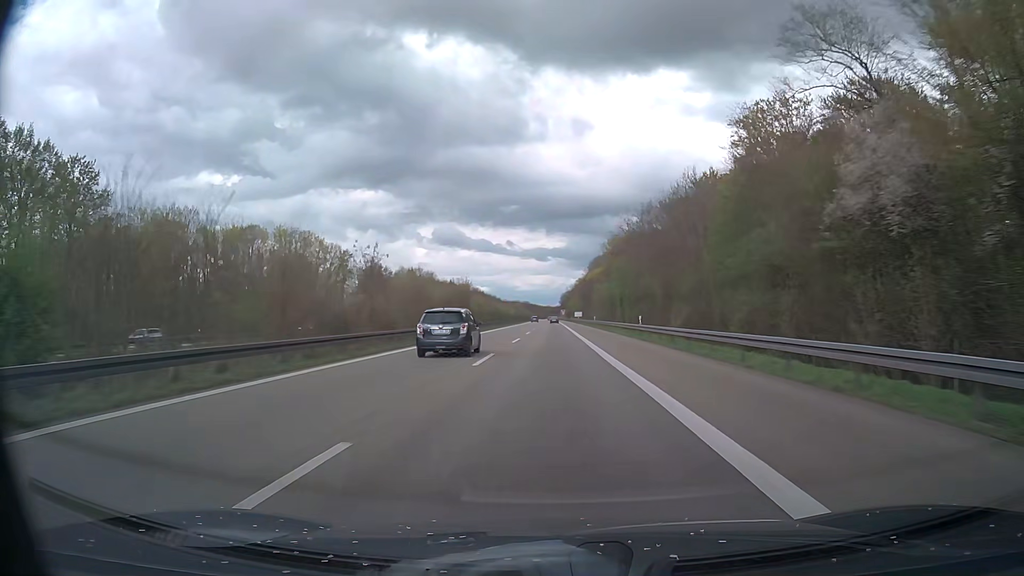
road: motorway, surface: asphalt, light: Day
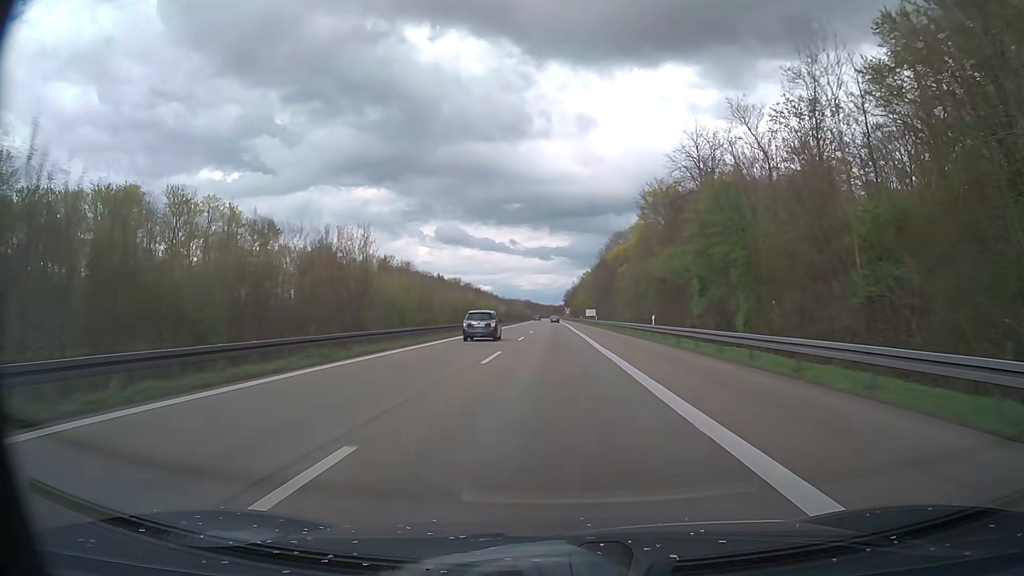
(-0.1, +52.3) m; 0°
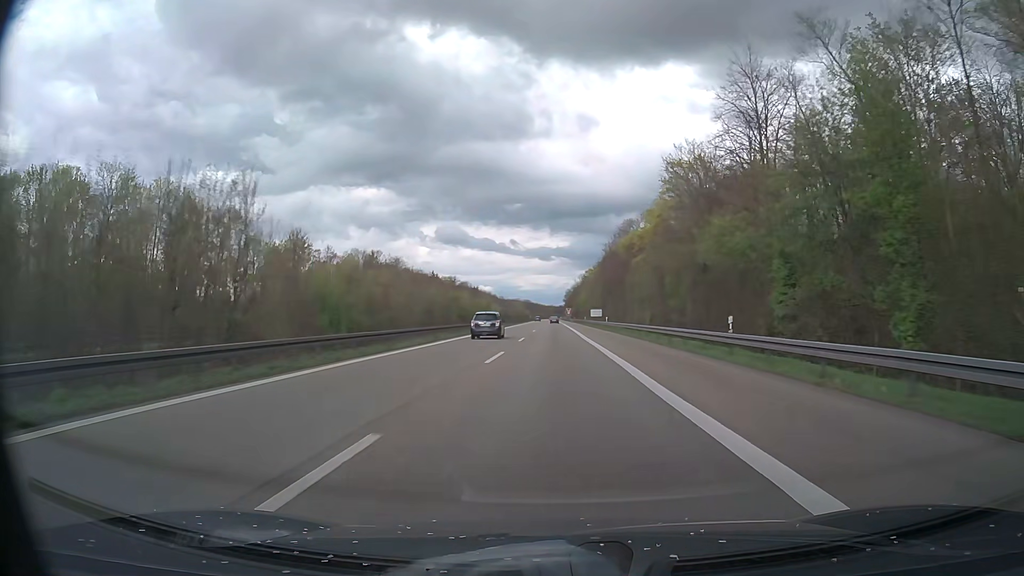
(0.0, +17.4) m; 0°
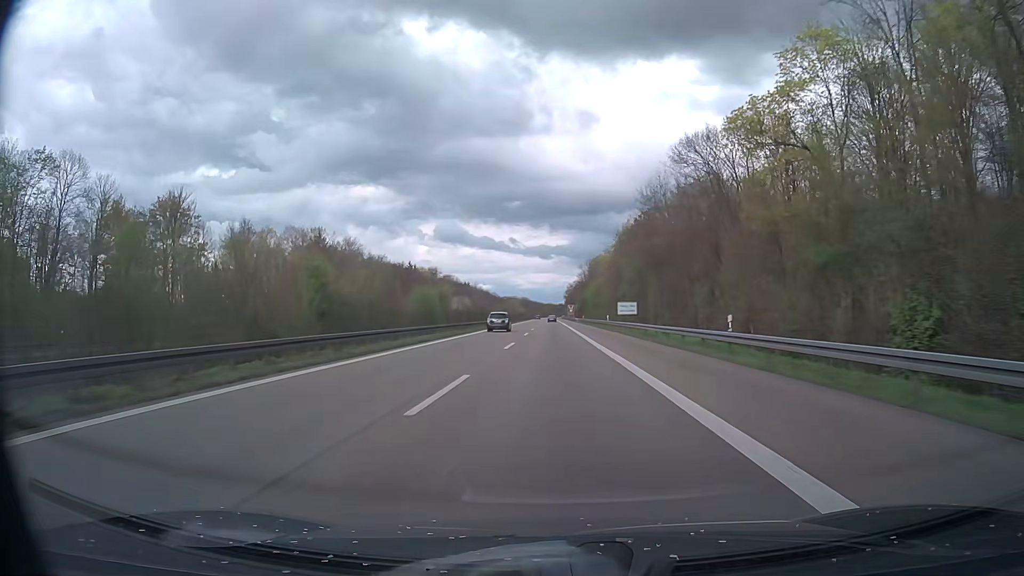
(+0.1, +52.3) m; 0°
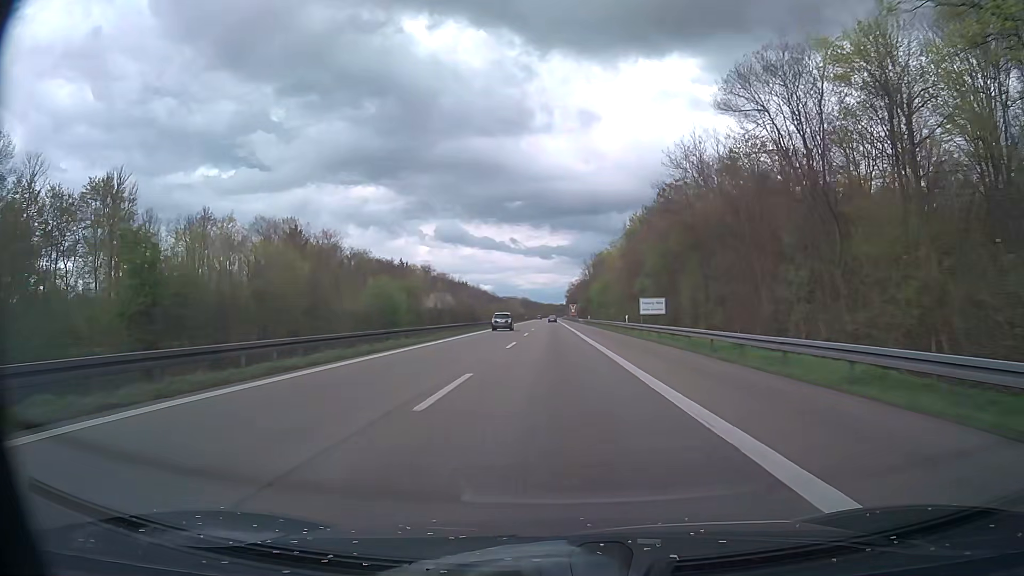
(0.0, +17.5) m; 0°
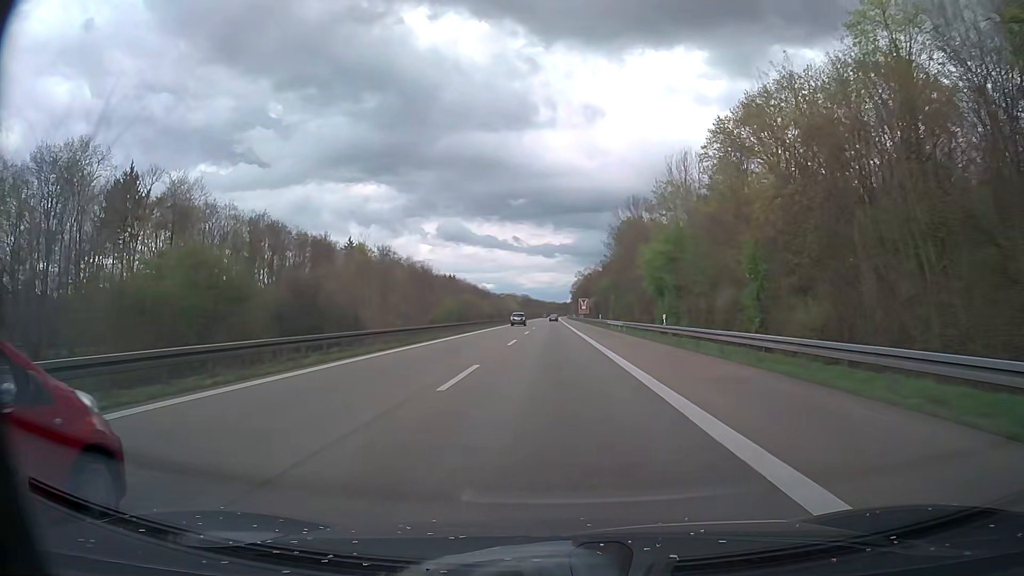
(-0.1, +69.8) m; 0°
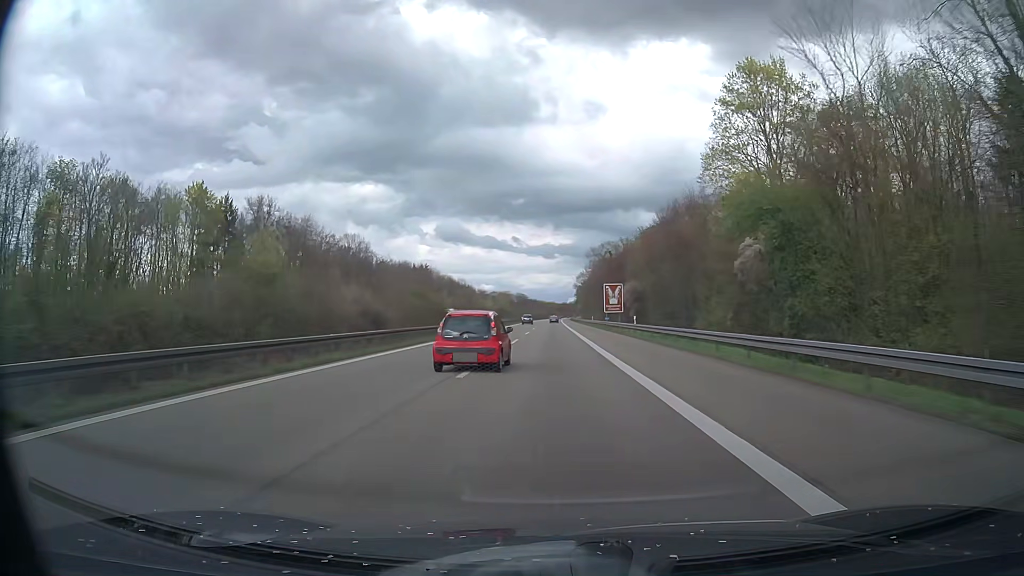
(-0.1, +87.3) m; 0°
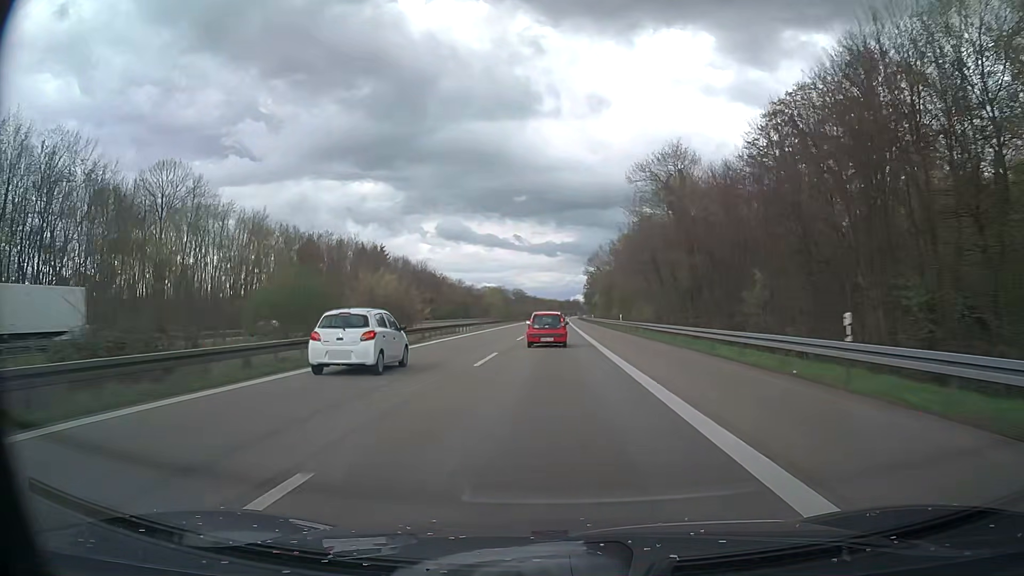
(-0.2, +87.3) m; 0°
(0, +10) (0, +20) (0, +30) (0, +40) (0, +50) (0, +60) (0, +70) (0, +80) (0, +90) (+1, +100) m
